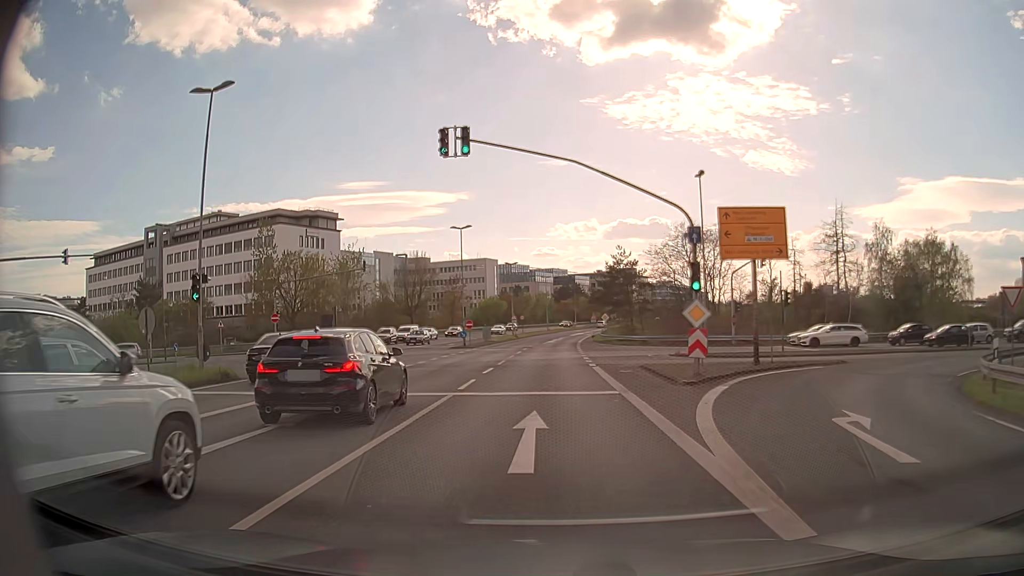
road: secondary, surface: asphalt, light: Day
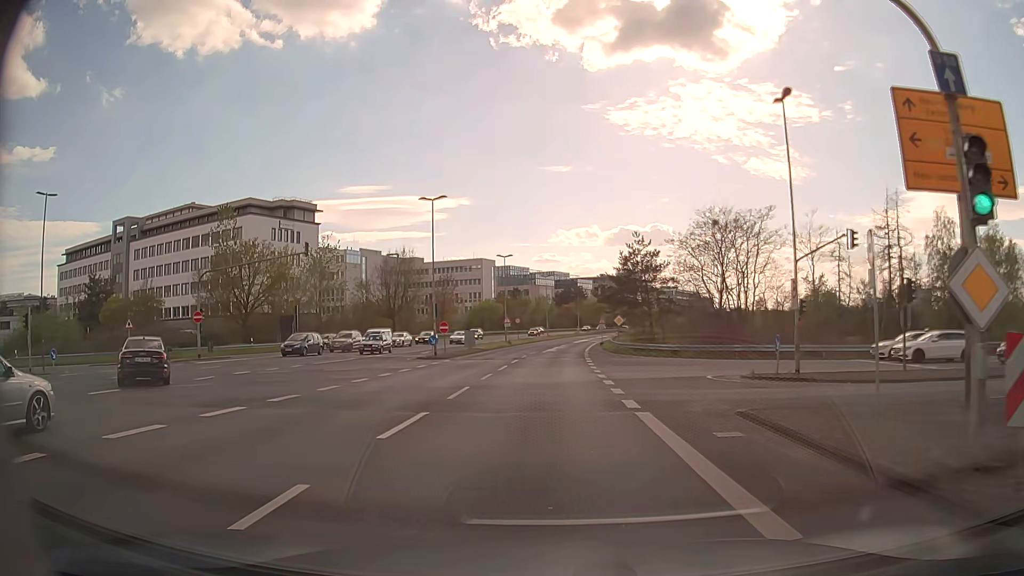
(-0.1, +13.5) m; 0°
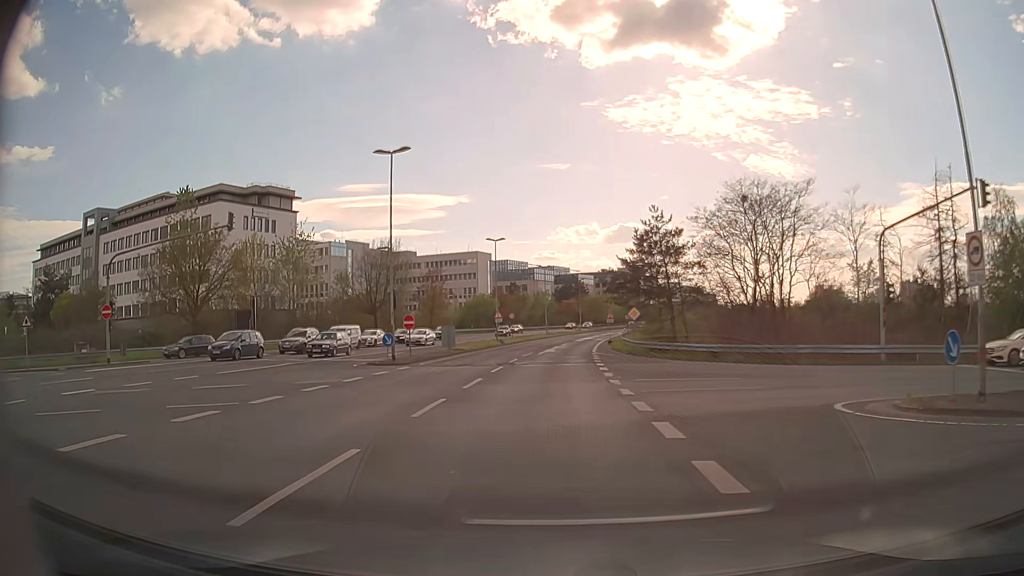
(0.0, +10.5) m; 0°
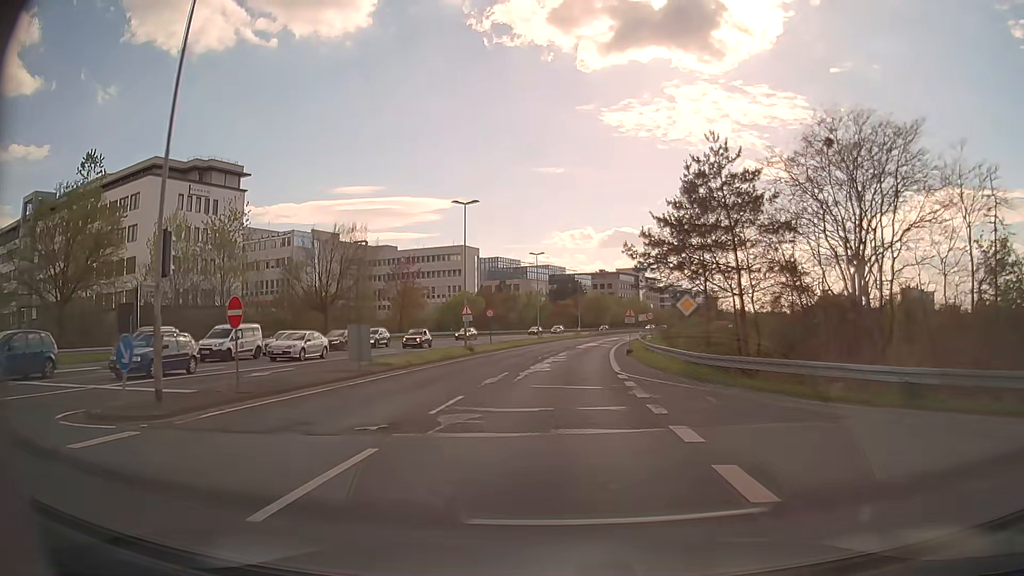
(-0.1, +18.5) m; +1°
(0, +10) (0, +20) (+1, +30) (+1, +40) (+2, +50) (+3, +60) (+5, +70) (+6, +80) (+8, +90) (+10, +99) m
